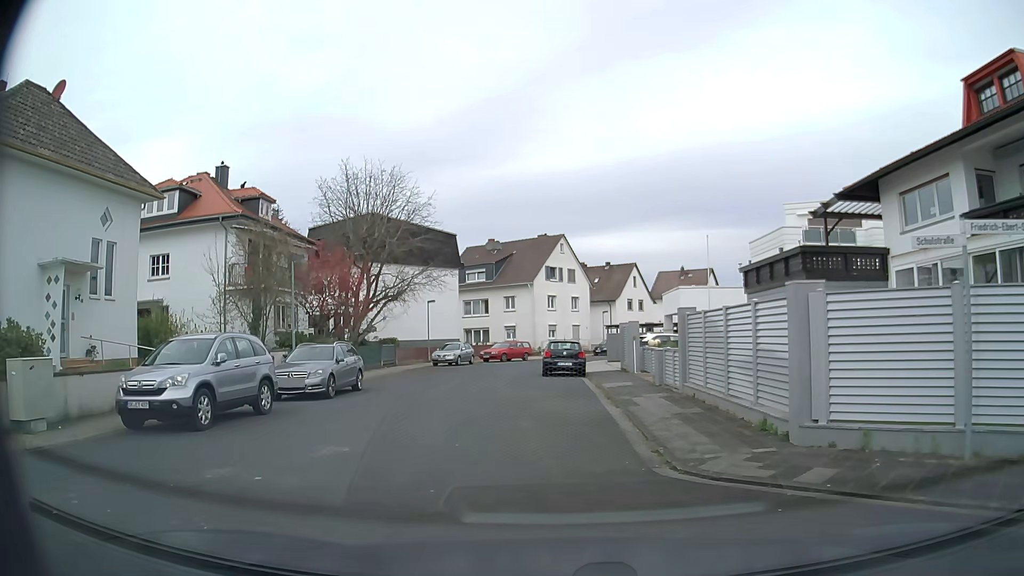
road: residential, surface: asphalt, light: Day
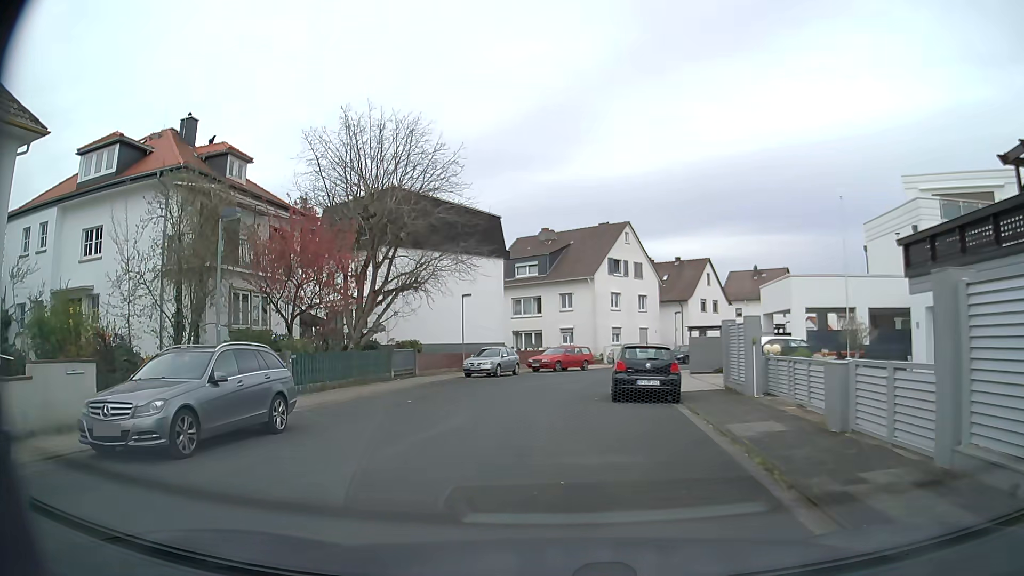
(-0.3, +9.8) m; -5°
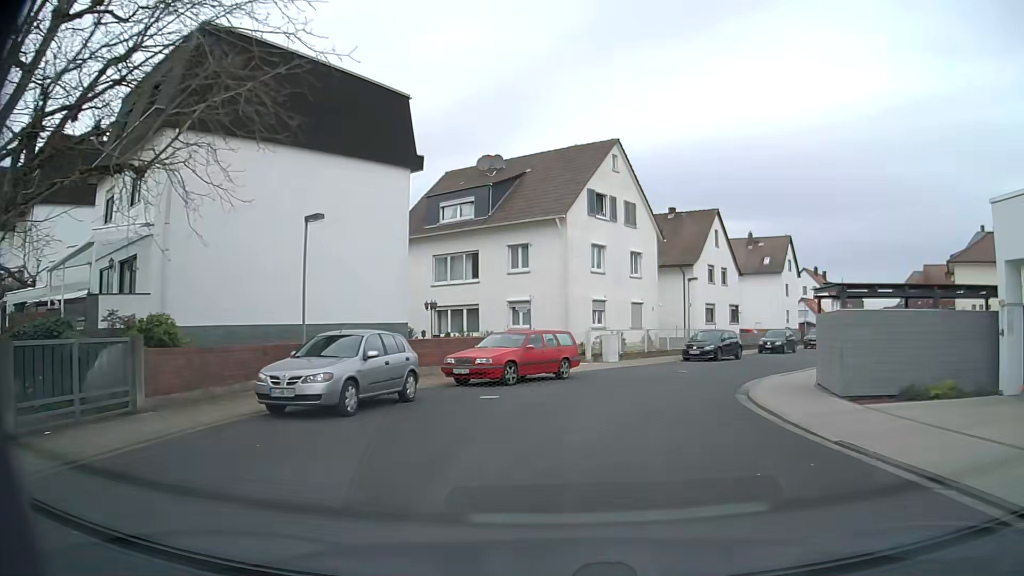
(-0.4, +20.8) m; +5°
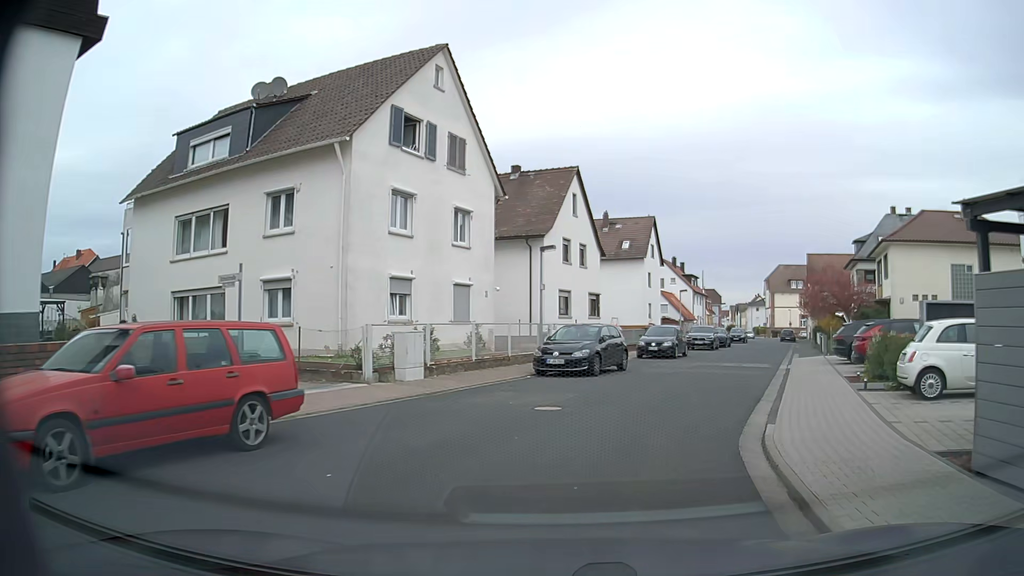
(+1.4, +12.3) m; +14°
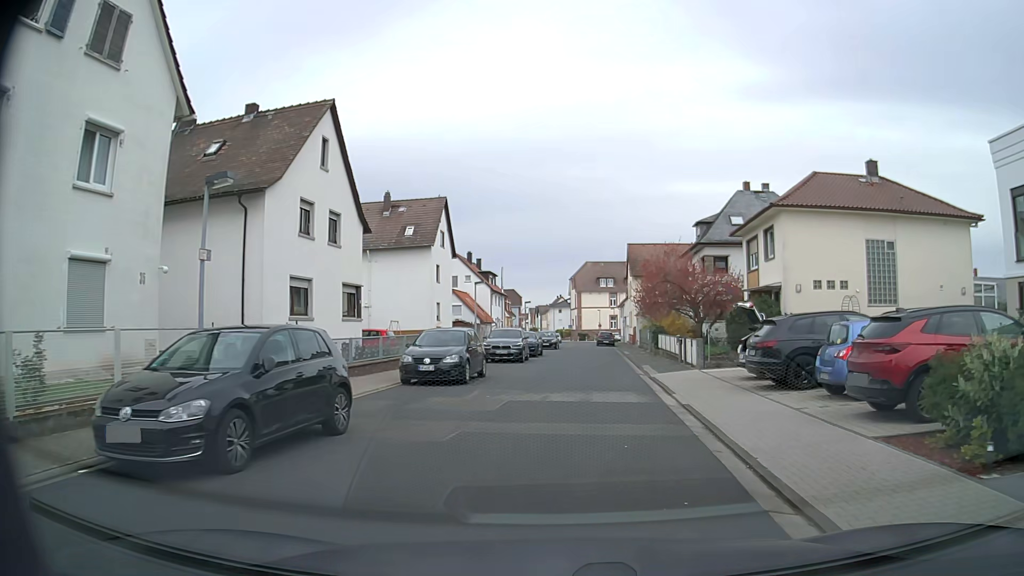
(+1.8, +12.0) m; +17°
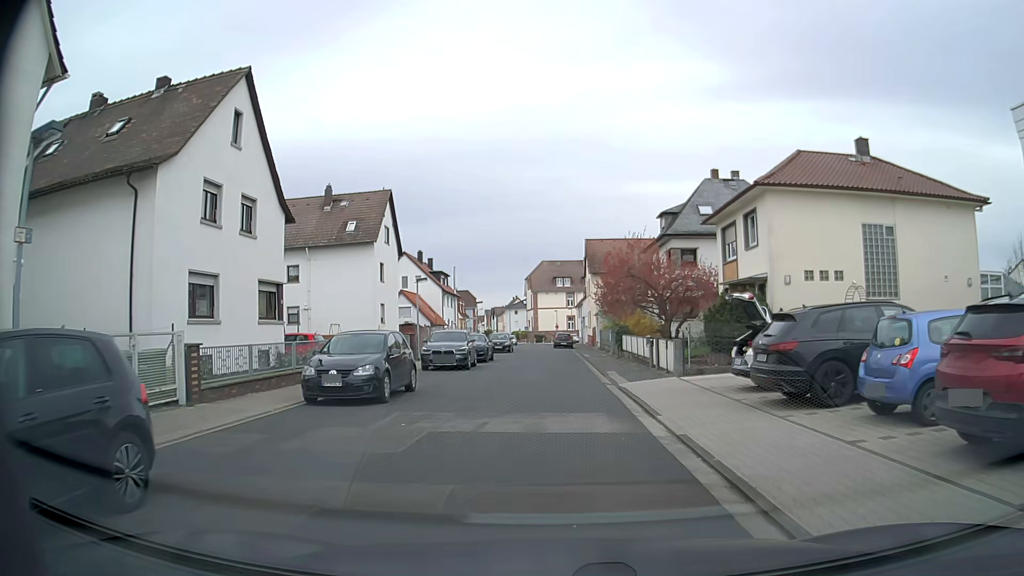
(+0.2, +4.0) m; +4°
(0, +10) (0, +20) (0, +30) (0, +40) (-1, +50) (-2, +60) (-3, +70) (-3, +80) (-2, +90) (-2, +100) m
